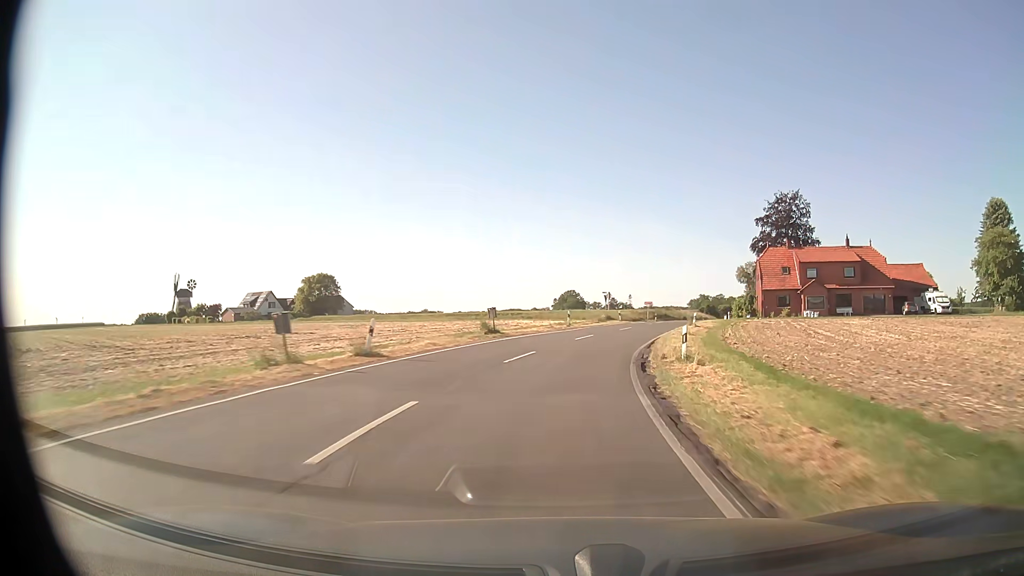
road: secondary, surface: asphalt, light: Day
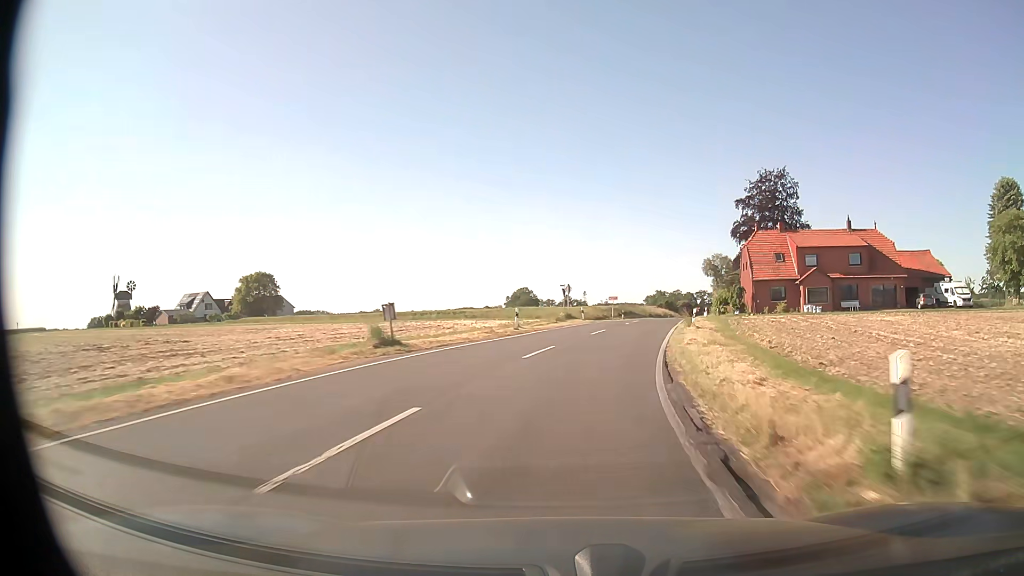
(+0.4, +12.9) m; +4°
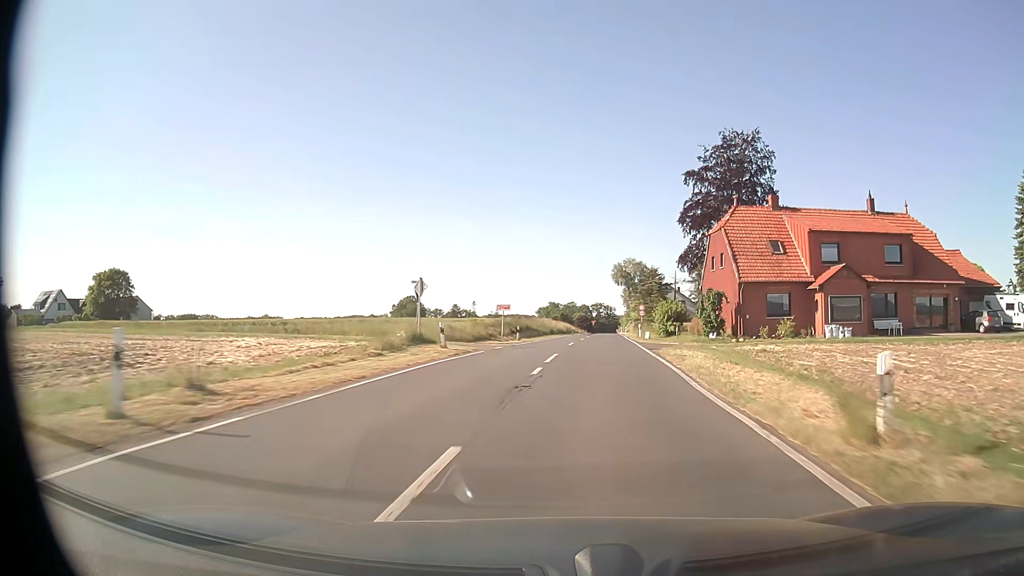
(+2.0, +25.3) m; +9°
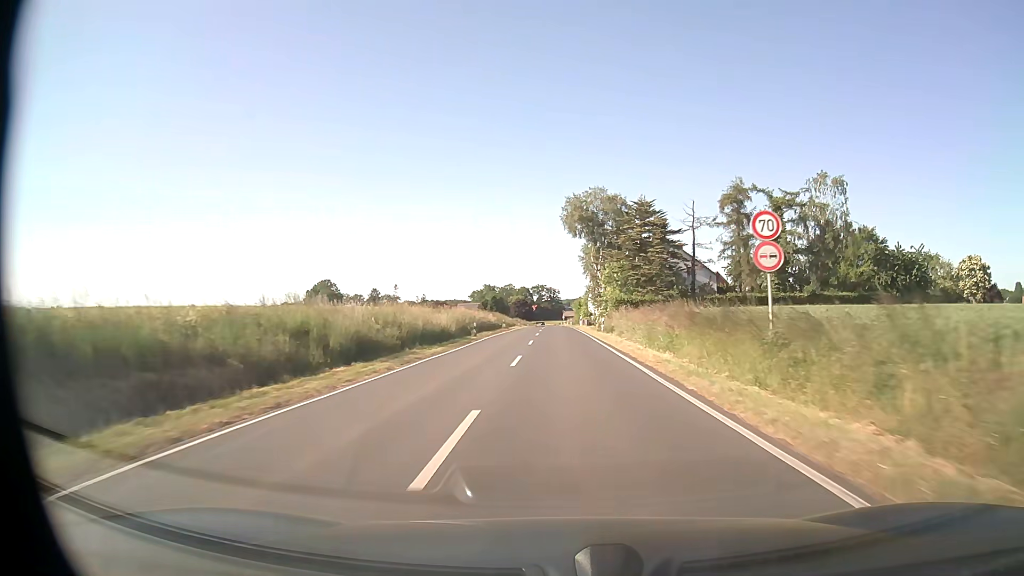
(+4.4, +61.4) m; +5°
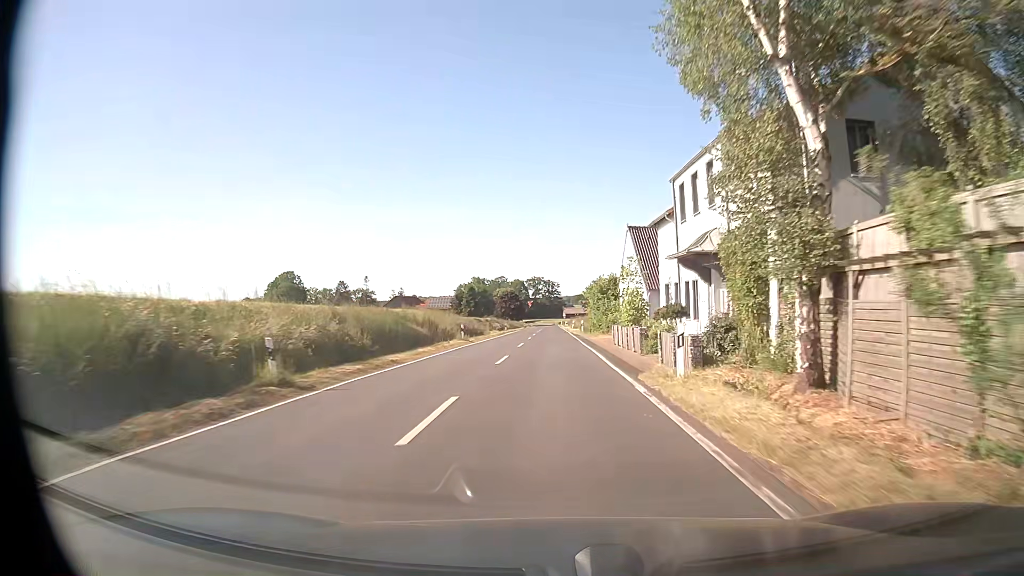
(+0.1, +58.5) m; 0°
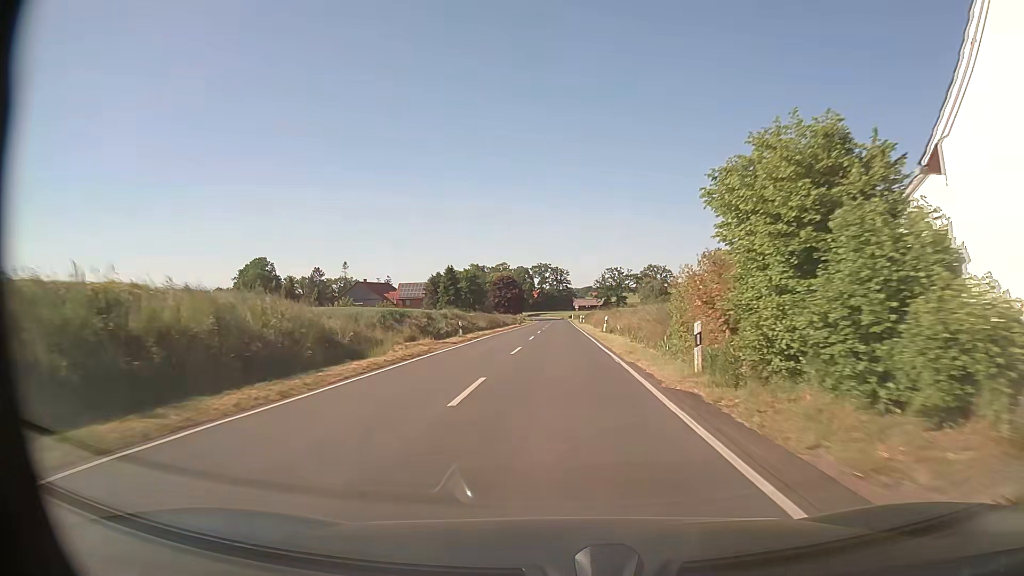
(-0.5, +45.5) m; -1°
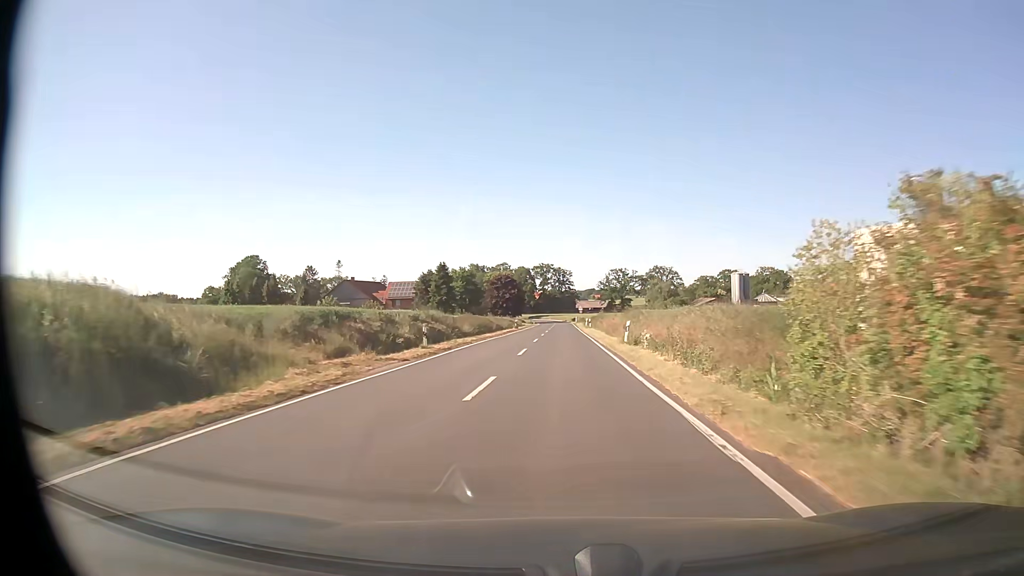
(-0.1, +11.3) m; 0°
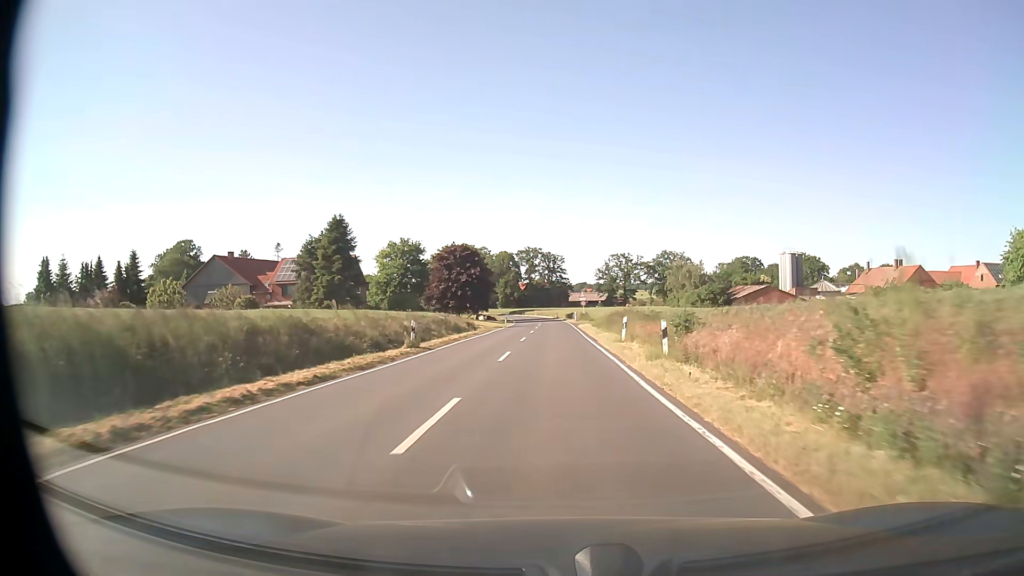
(+0.4, +52.4) m; +1°
(0, +10) (0, +20) (0, +30) (0, +40) (0, +50) (0, +60) (0, +70) (0, +80) (-1, +90) (-2, +100) m
